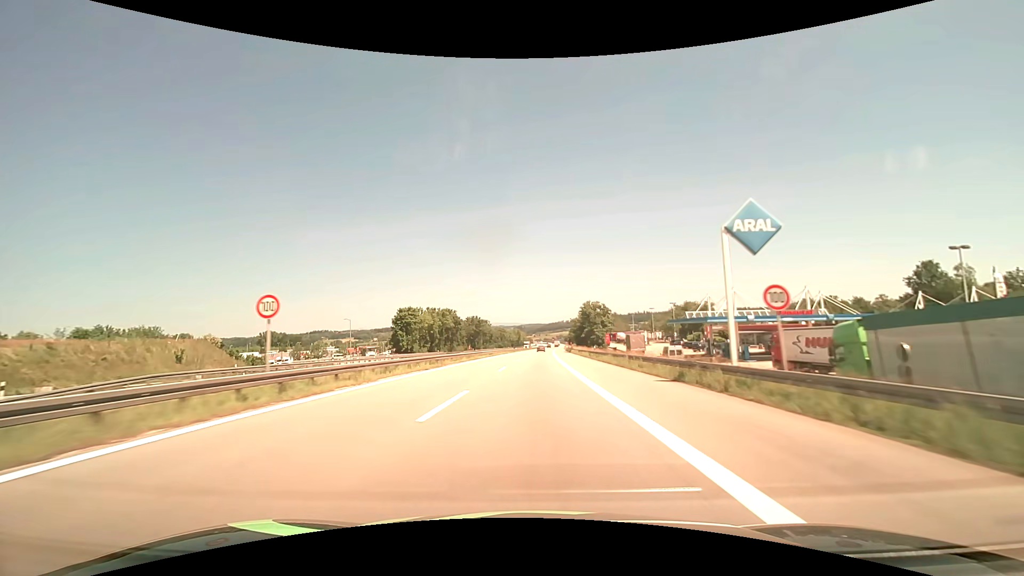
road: motorway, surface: asphalt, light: Day
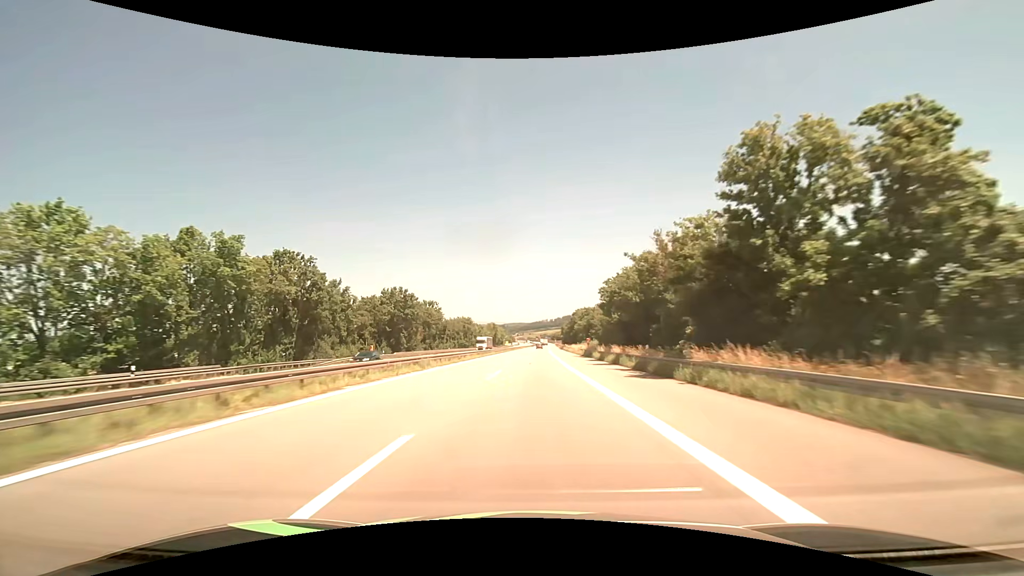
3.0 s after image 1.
(+1.3, +79.2) m; +2°
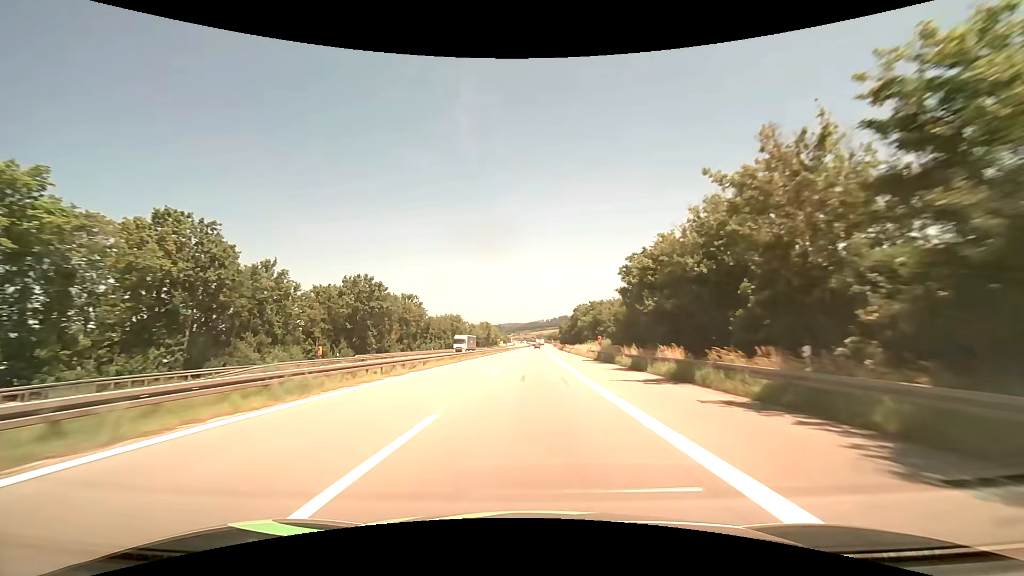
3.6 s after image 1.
(+0.1, +15.8) m; +1°
(0, +10) (0, +20) (0, +30) (0, +40) (0, +50) (+1, +60) (+1, +70) (+1, +80) (+1, +90) (+1, +100) m
